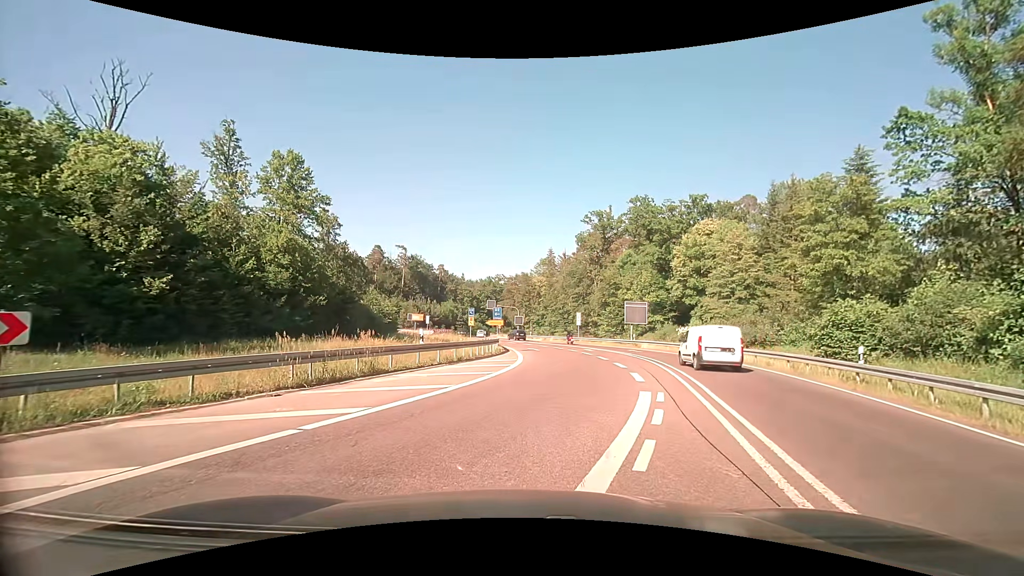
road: trunk_link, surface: asphalt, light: Day
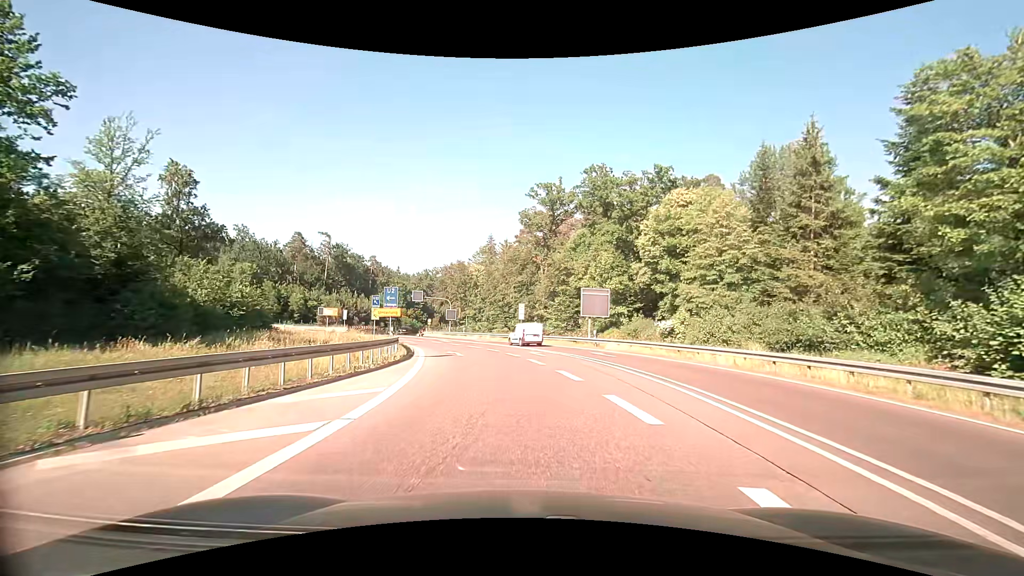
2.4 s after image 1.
(+1.3, +14.2) m; +7°
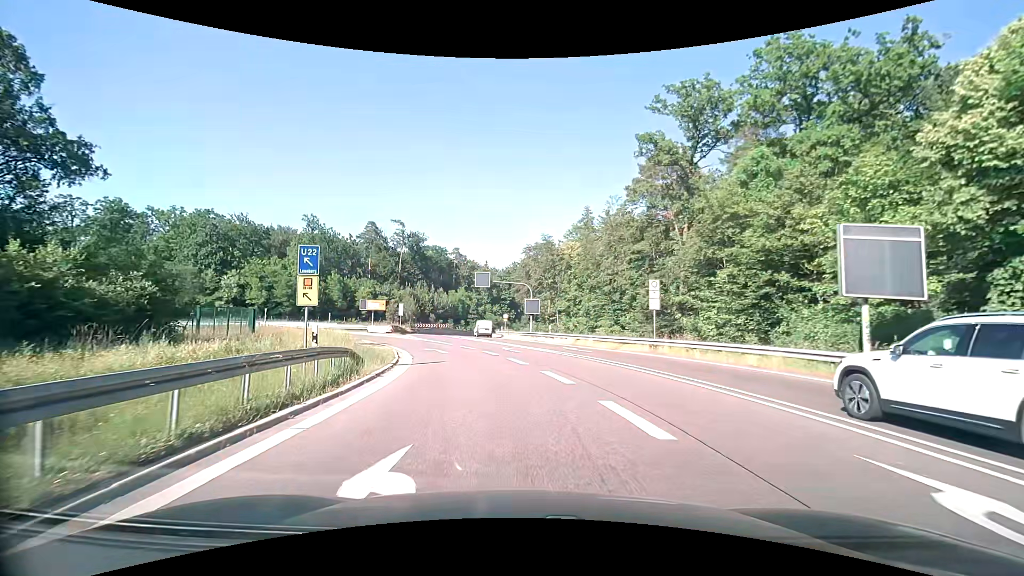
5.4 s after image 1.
(-1.7, +24.9) m; -10°
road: secondary
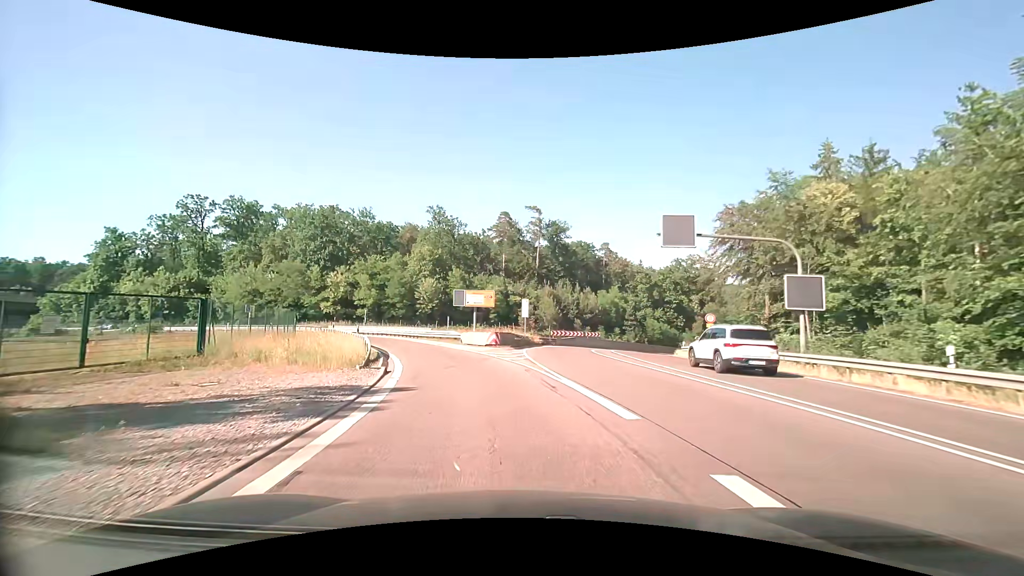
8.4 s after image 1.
(-4.0, +27.3) m; -18°
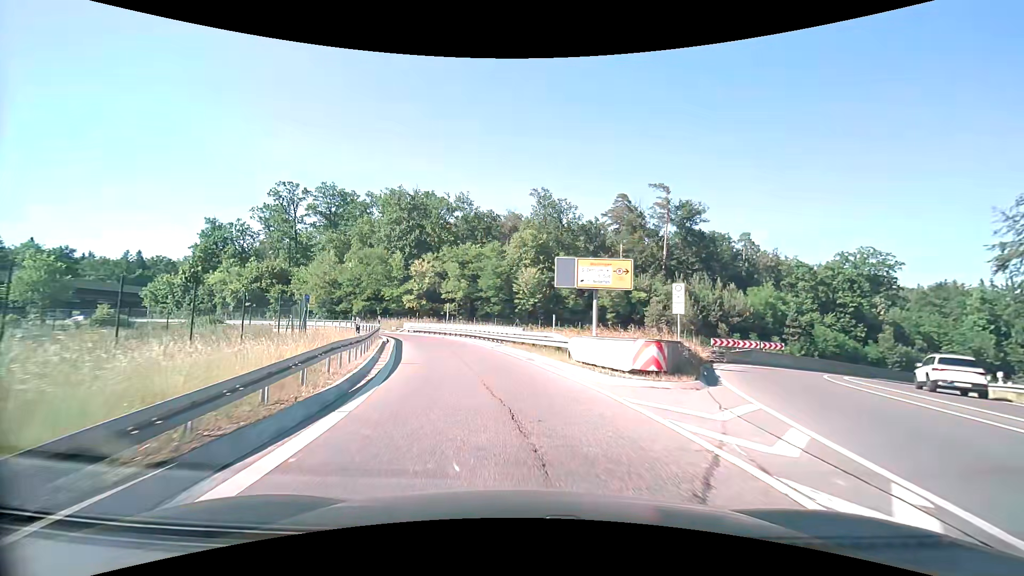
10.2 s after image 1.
(-1.7, +17.9) m; -12°
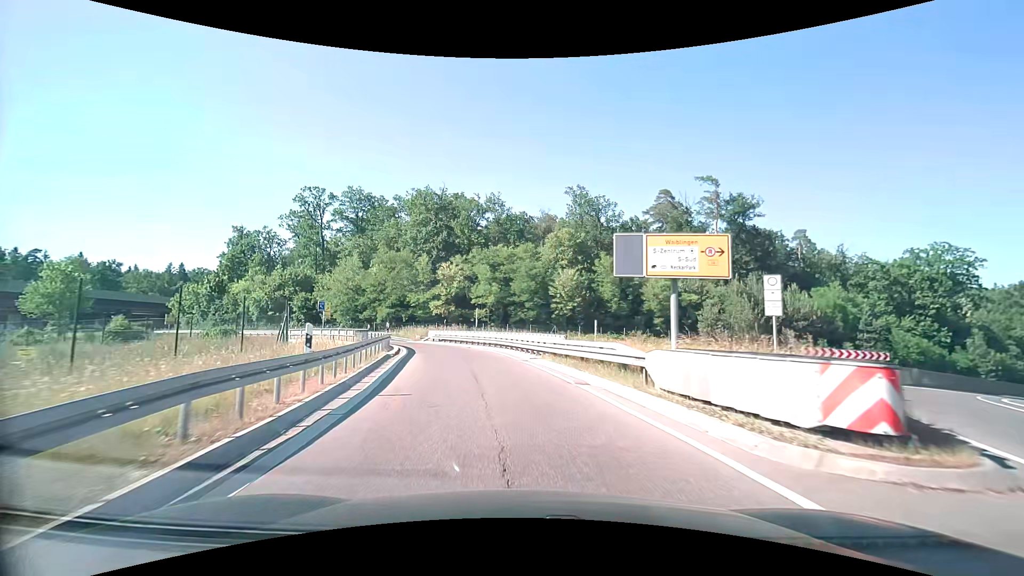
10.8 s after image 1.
(-0.2, +6.2) m; -4°
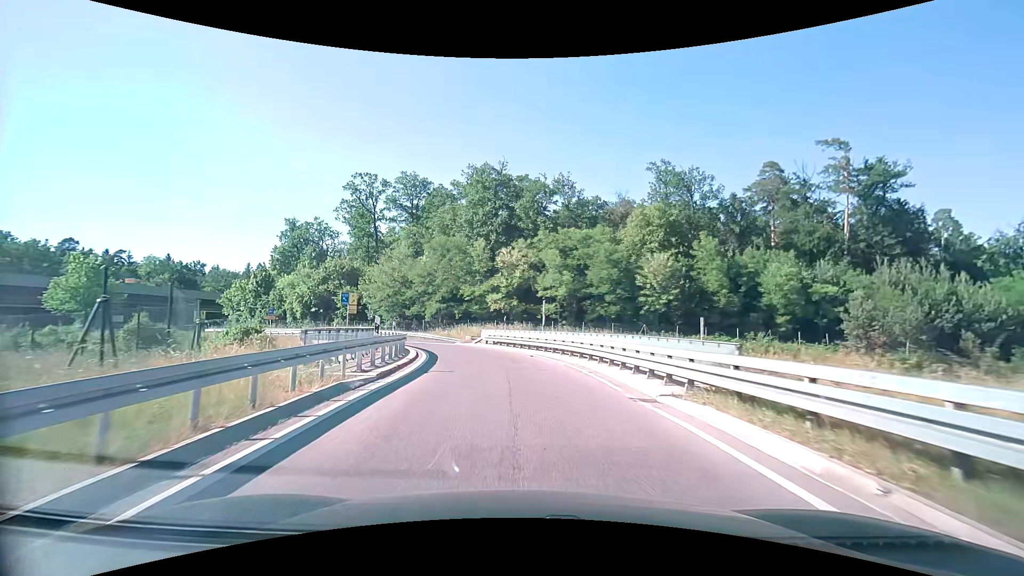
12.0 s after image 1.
(-0.9, +12.4) m; -8°
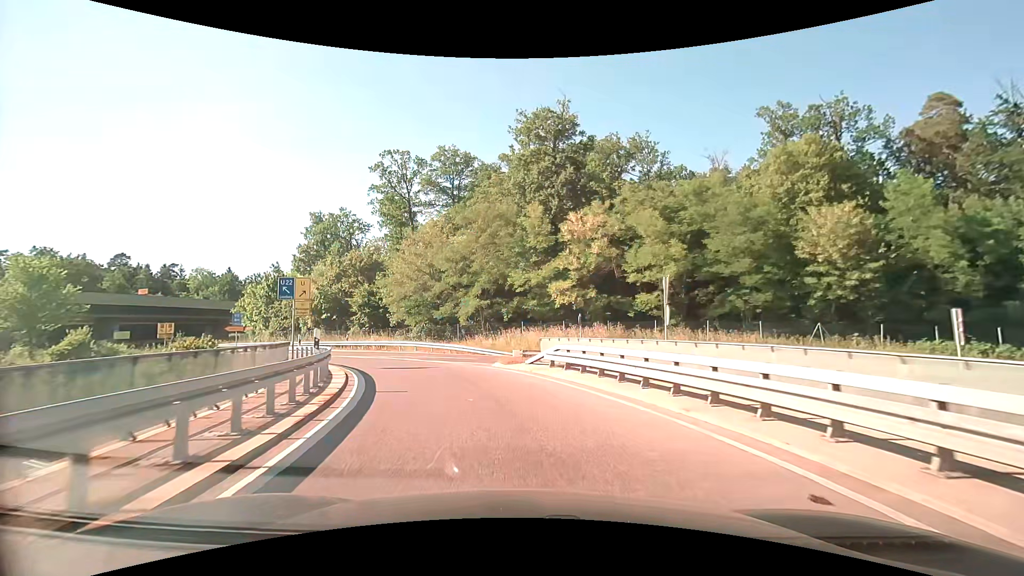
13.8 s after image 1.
(-1.5, +18.3) m; -7°
(-1, +10) (-3, +20) (-9, +28) (-15, +35) (-23, +42) (-30, +49) (-38, +55) (-46, +61) (-52, +69) (-56, +78) m
